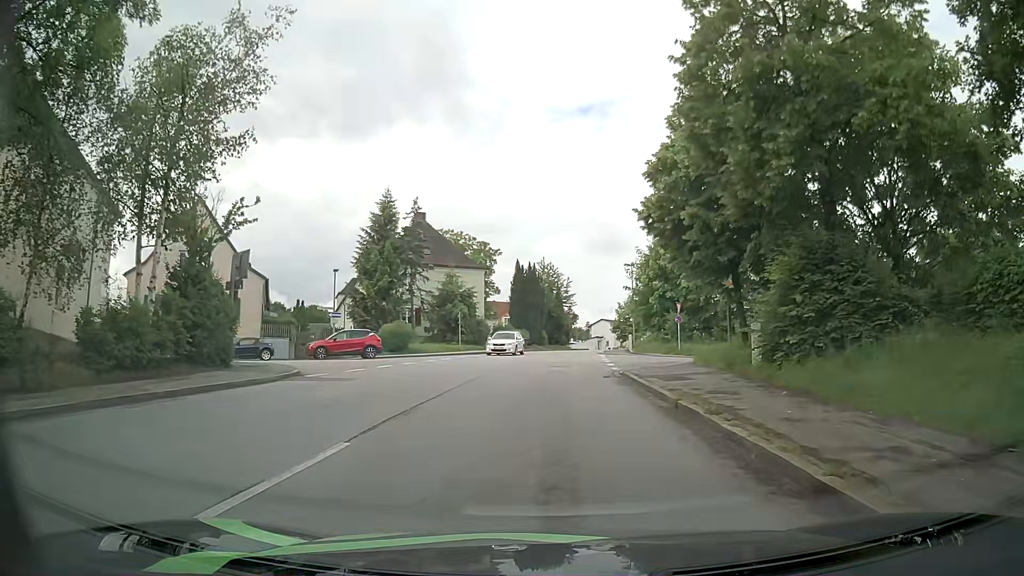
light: Day
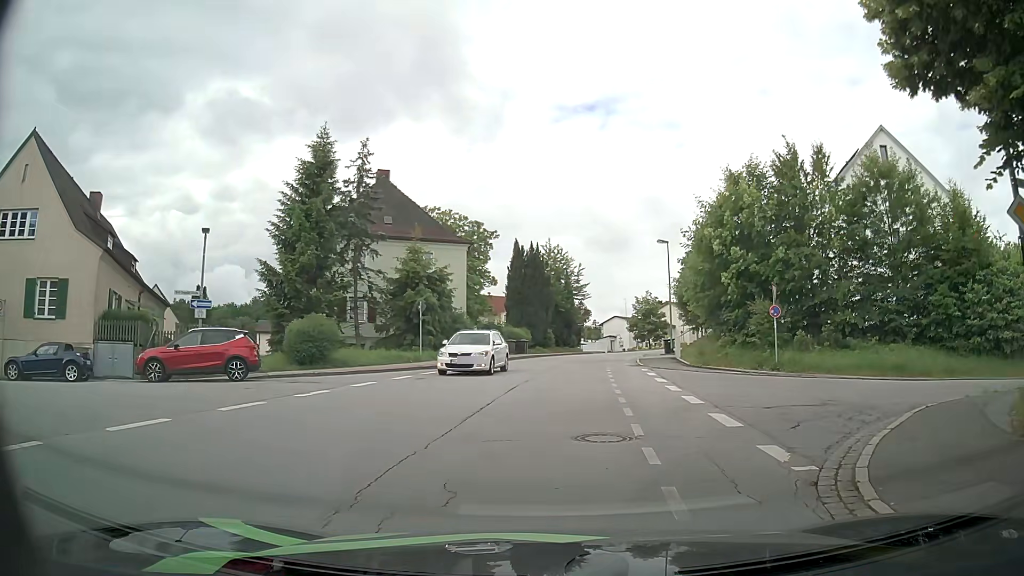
(-0.2, +16.0) m; -1°
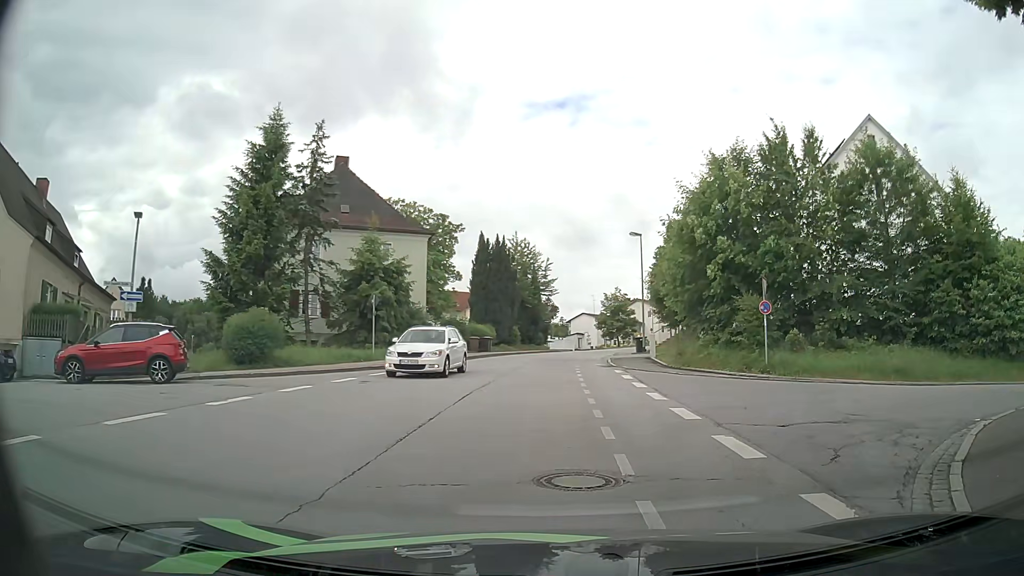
(0.0, +2.5) m; +2°
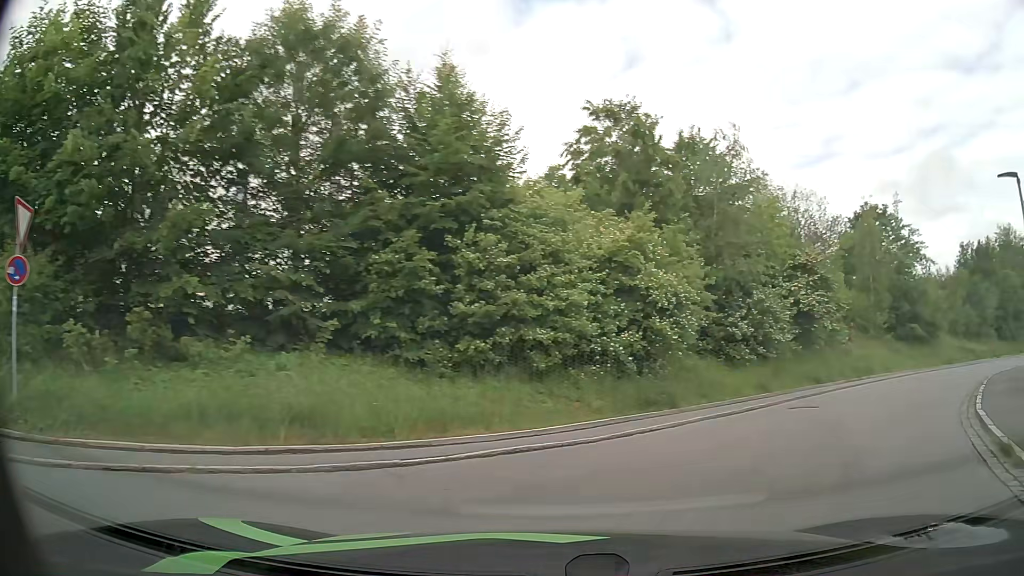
(+5.1, +11.4) m; +49°
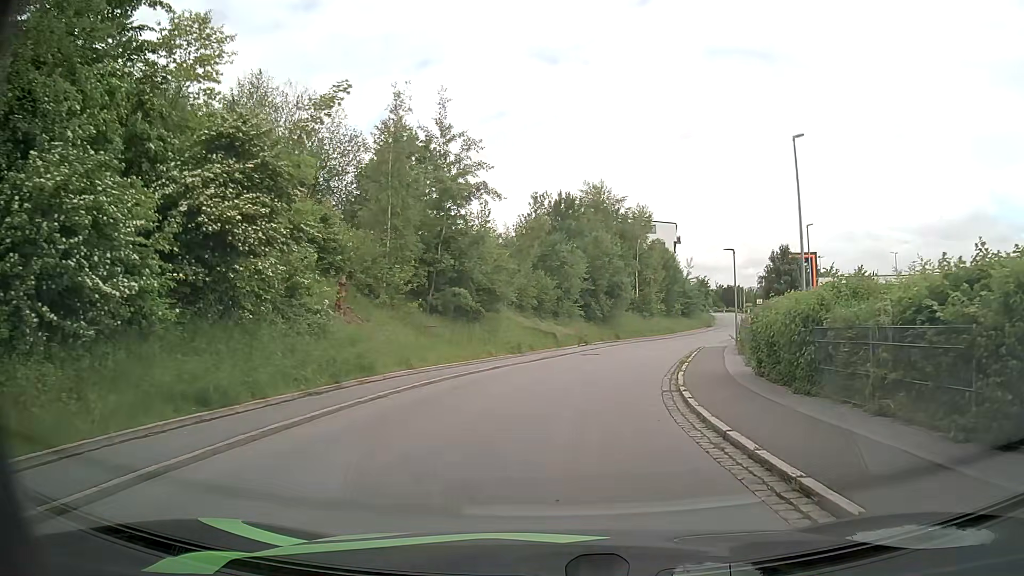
(+8.1, +14.8) m; +42°
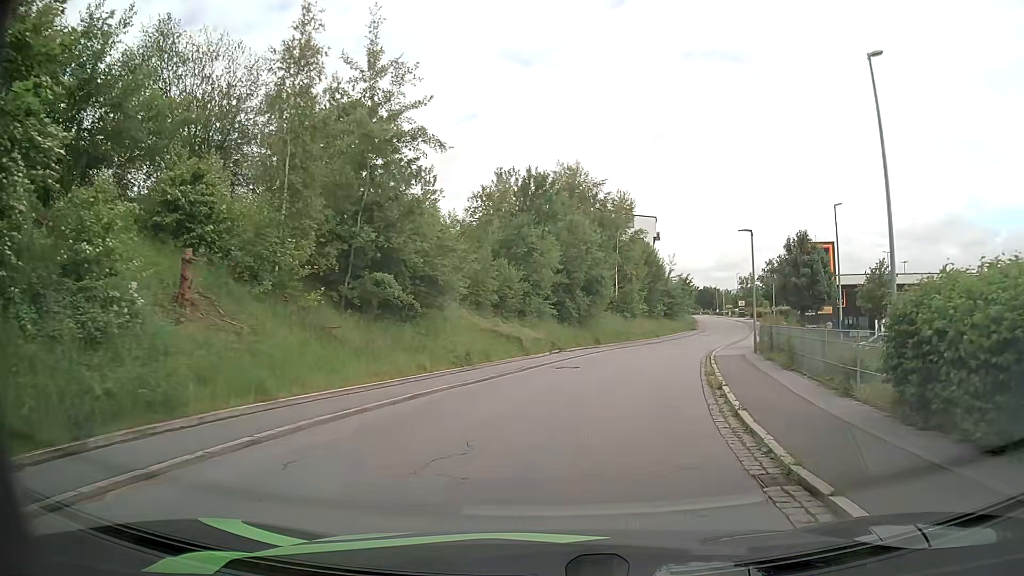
(+0.2, +8.3) m; +2°
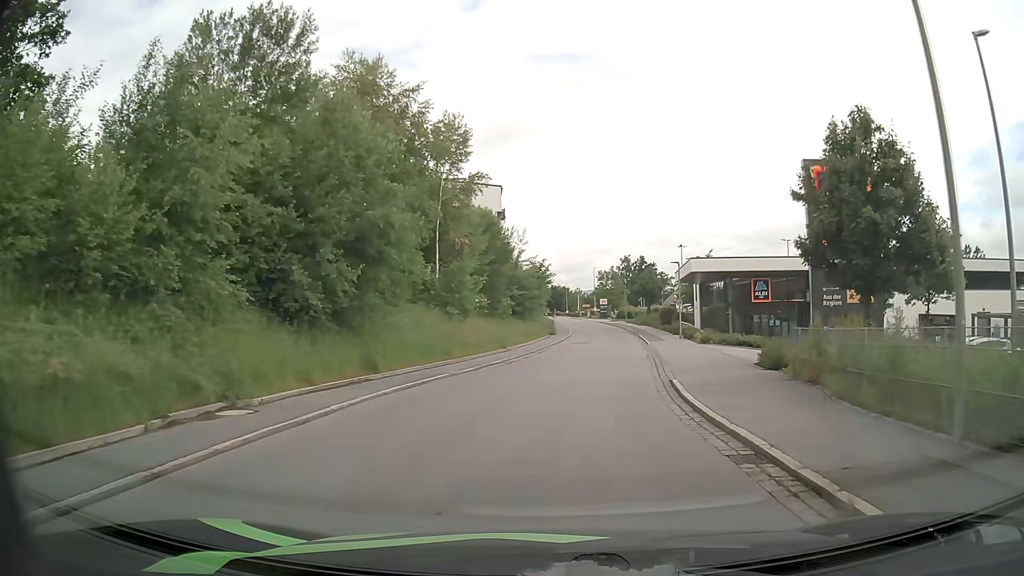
(+3.0, +22.1) m; +14°
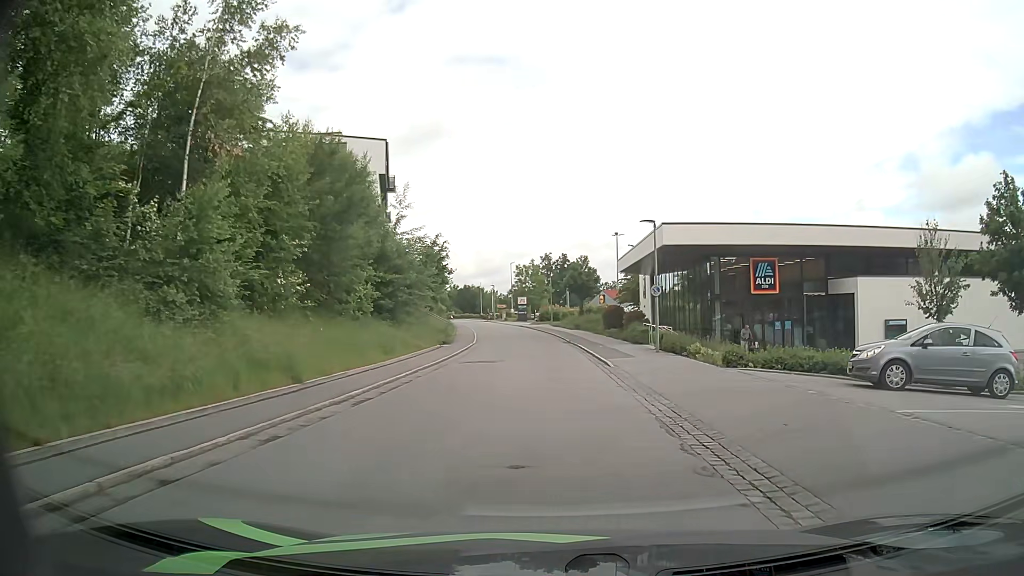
(+1.2, +19.1) m; +7°
(0, +10) (0, +20) (0, +30) (0, +40) (-1, +50) (-2, +60) (-4, +70) (-6, +79) (-9, +89) (-11, +99) m
